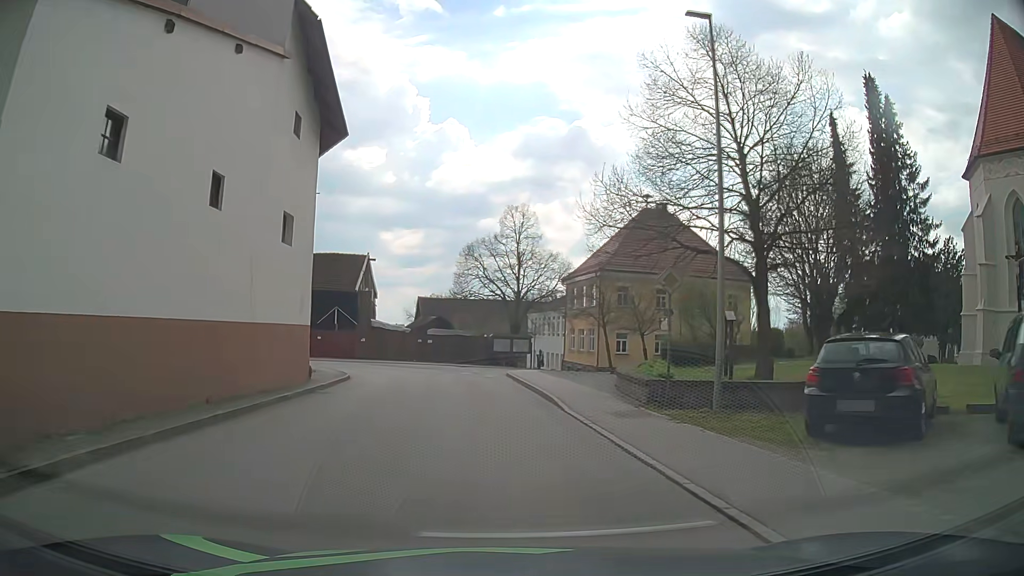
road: tertiary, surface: asphalt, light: Day
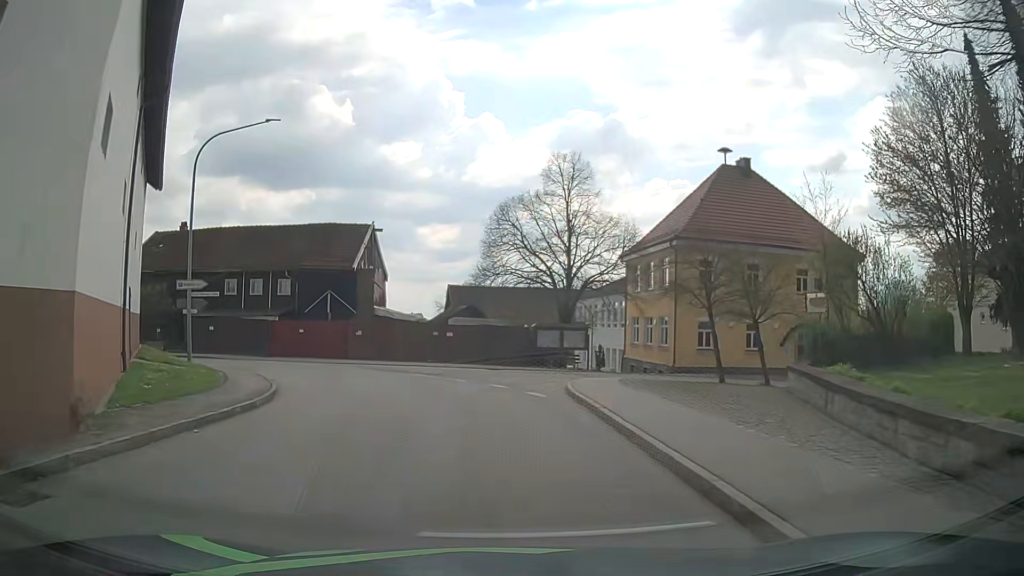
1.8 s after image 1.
(-0.4, +13.3) m; -5°
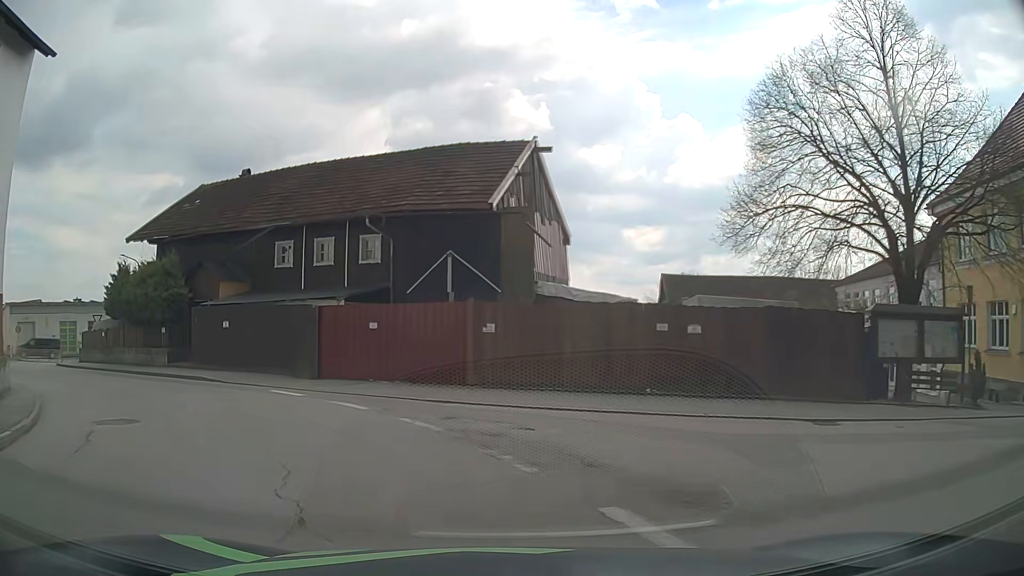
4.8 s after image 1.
(-1.4, +20.2) m; -16°
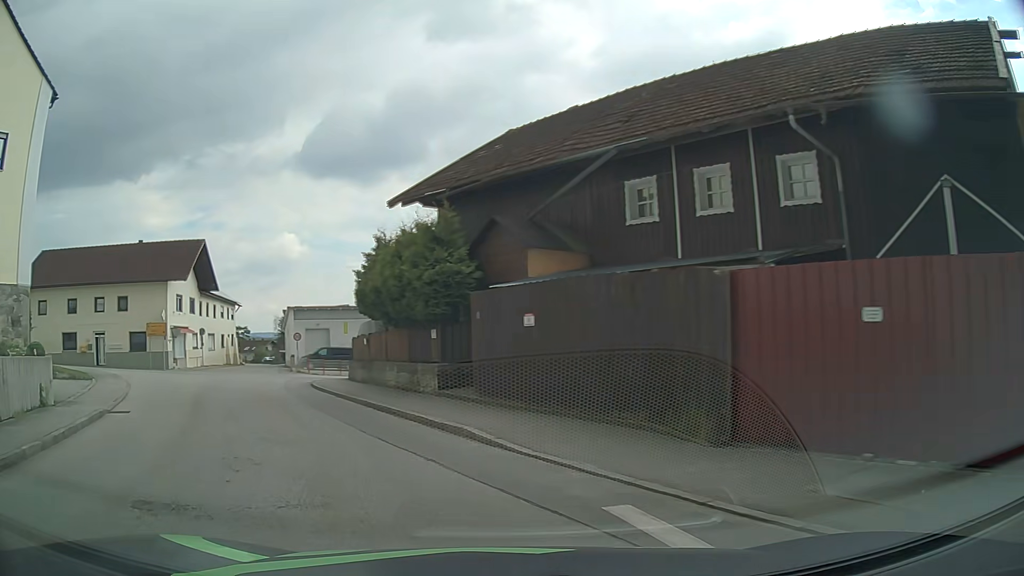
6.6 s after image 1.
(-2.7, +11.0) m; -31°
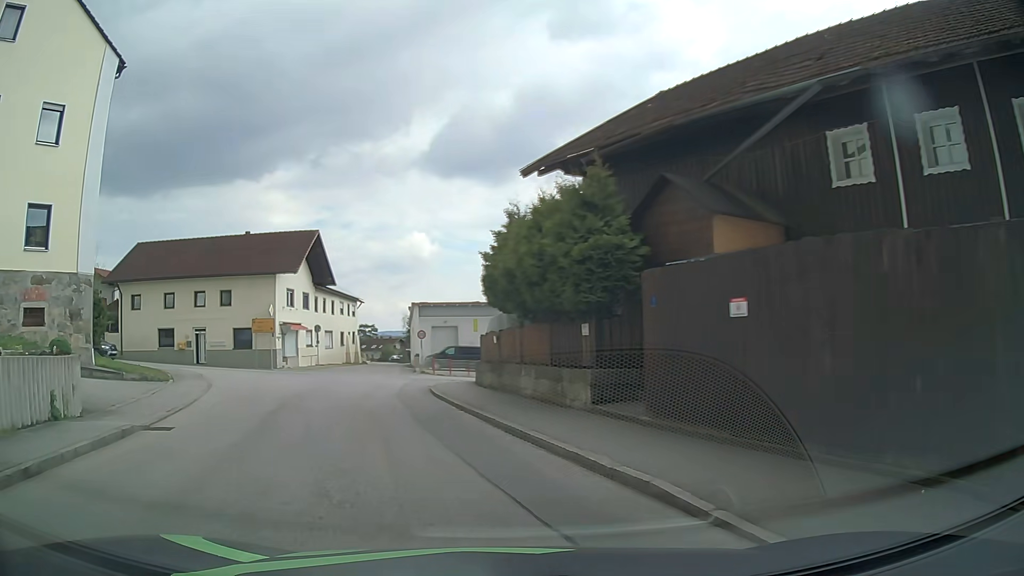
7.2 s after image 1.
(-0.4, +3.9) m; -11°
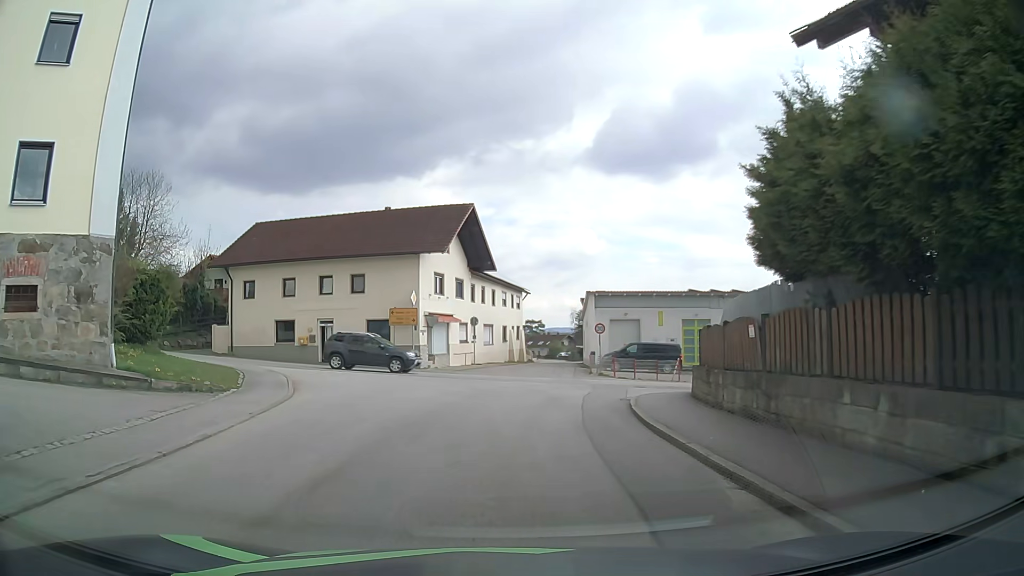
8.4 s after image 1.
(-1.2, +8.1) m; -14°
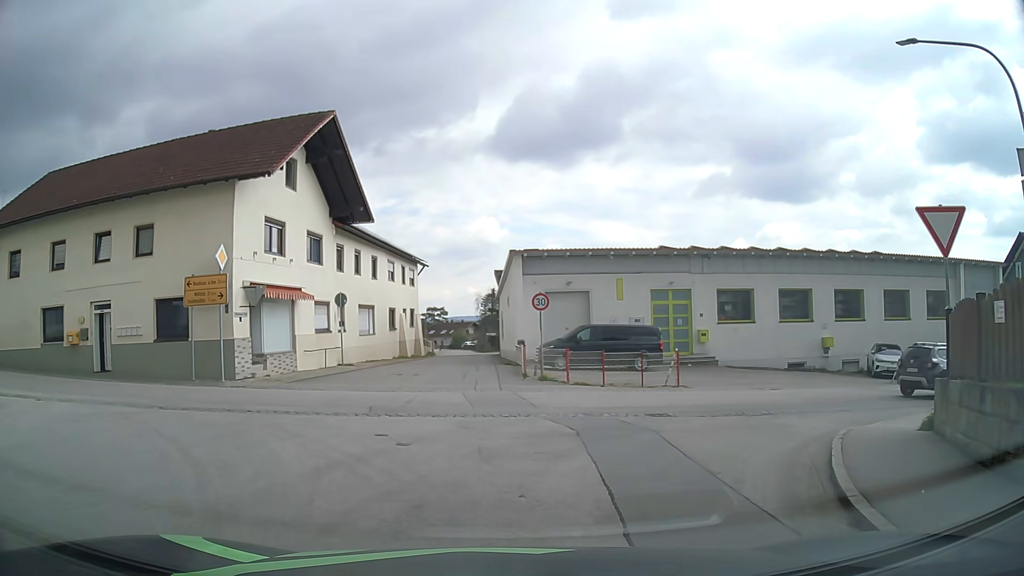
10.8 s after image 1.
(+0.6, +15.1) m; +8°
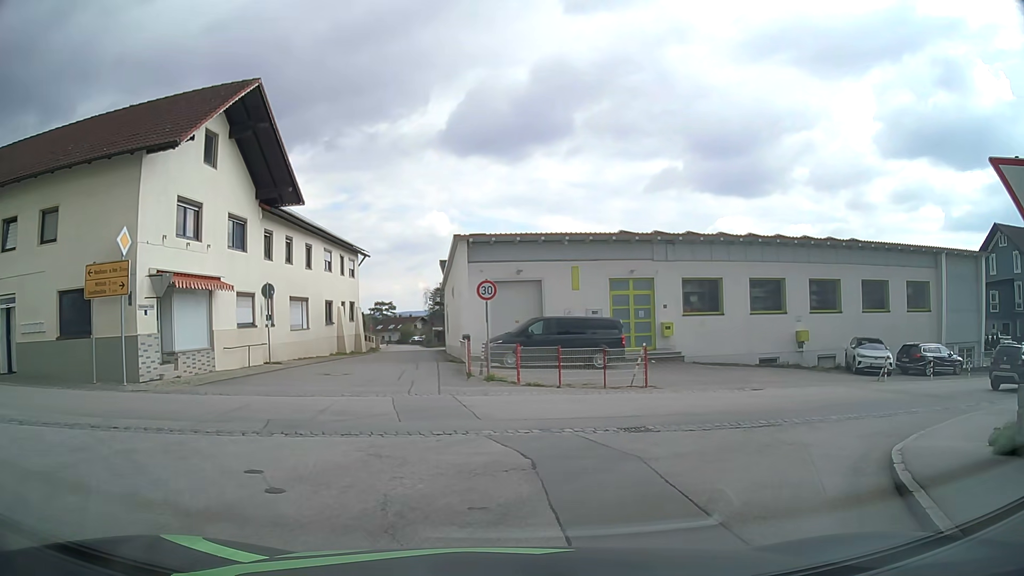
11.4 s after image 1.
(+0.1, +2.8) m; +4°
(+2, +10) (+10, +16) (+19, +20) (+28, +23) (+38, +26) (+48, +28) (+58, +30) (+67, +32) (+77, +33) (+87, +35) m
